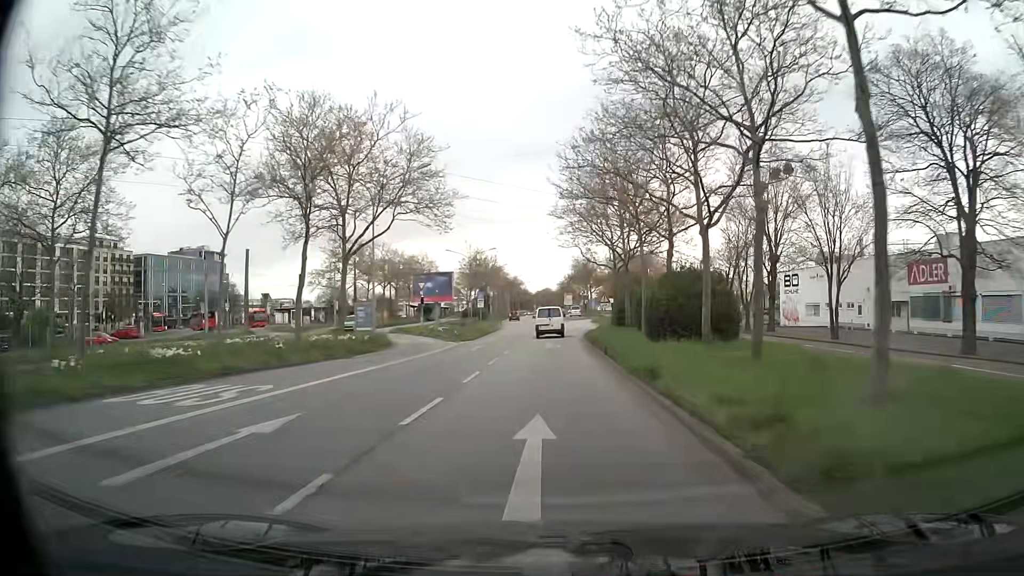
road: primary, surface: asphalt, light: Day
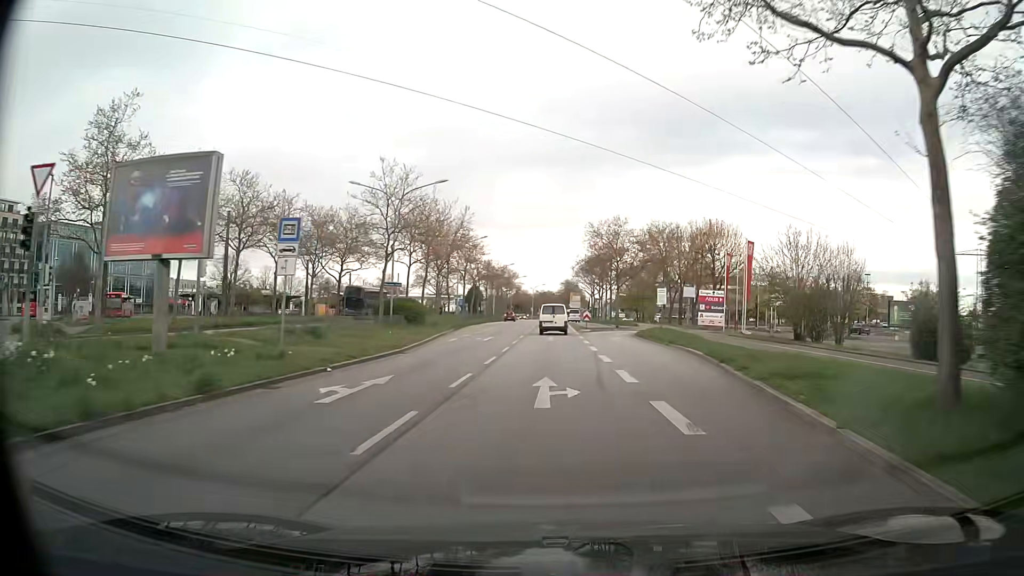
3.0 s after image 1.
(-0.3, +44.8) m; -1°
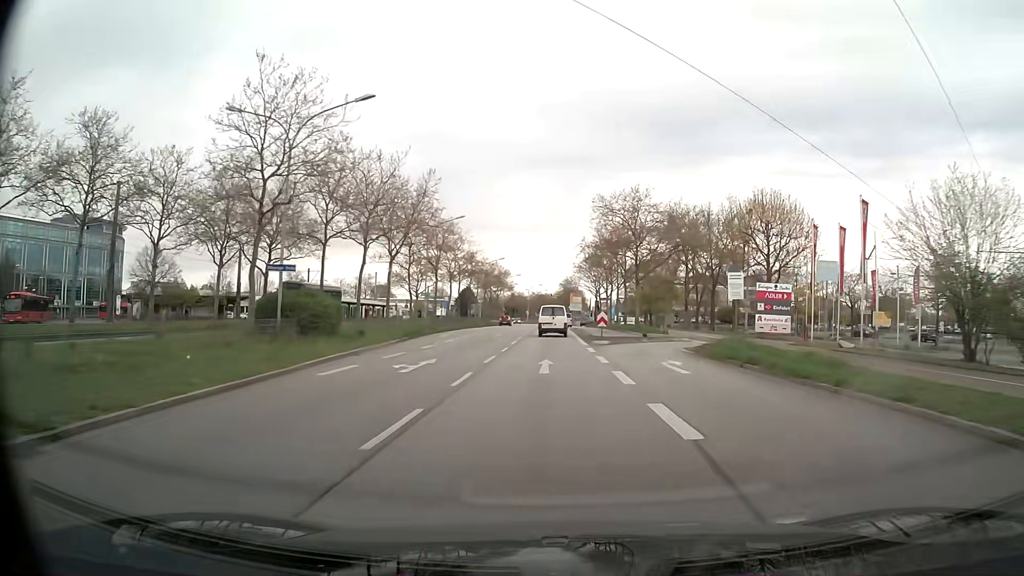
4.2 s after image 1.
(+0.1, +18.3) m; 0°
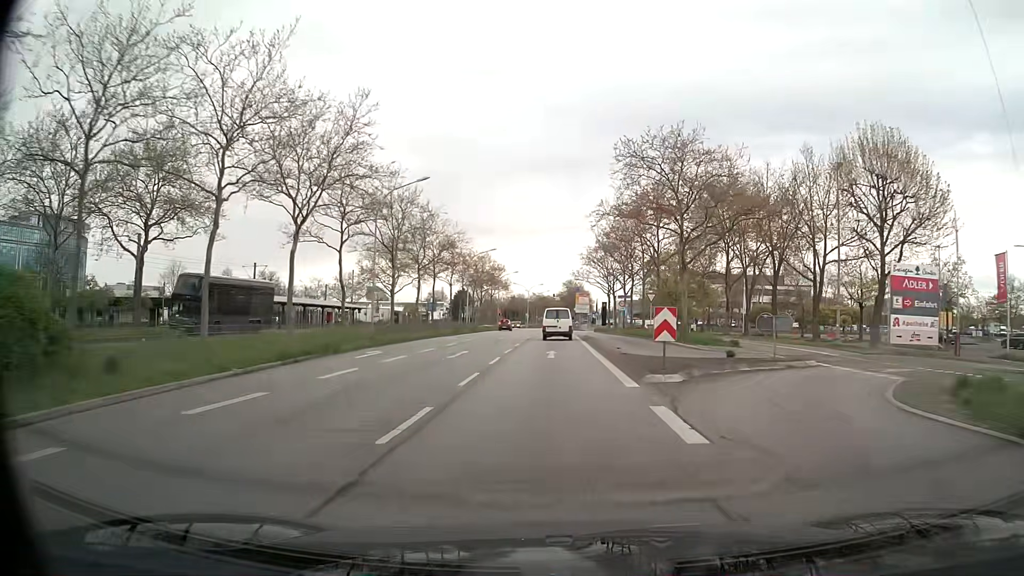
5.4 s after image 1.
(0.0, +18.2) m; 0°
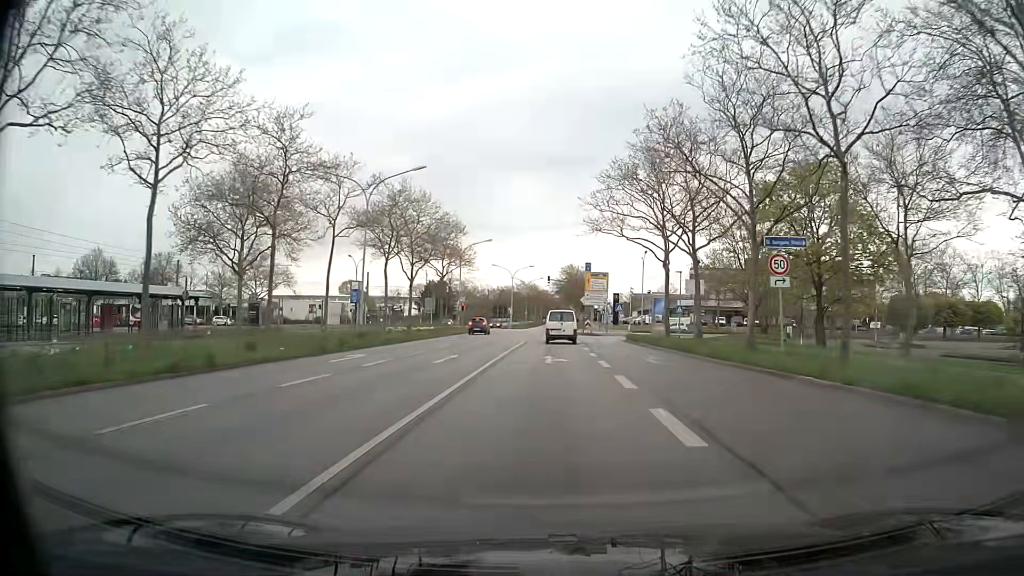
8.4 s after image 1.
(0.0, +44.1) m; 0°
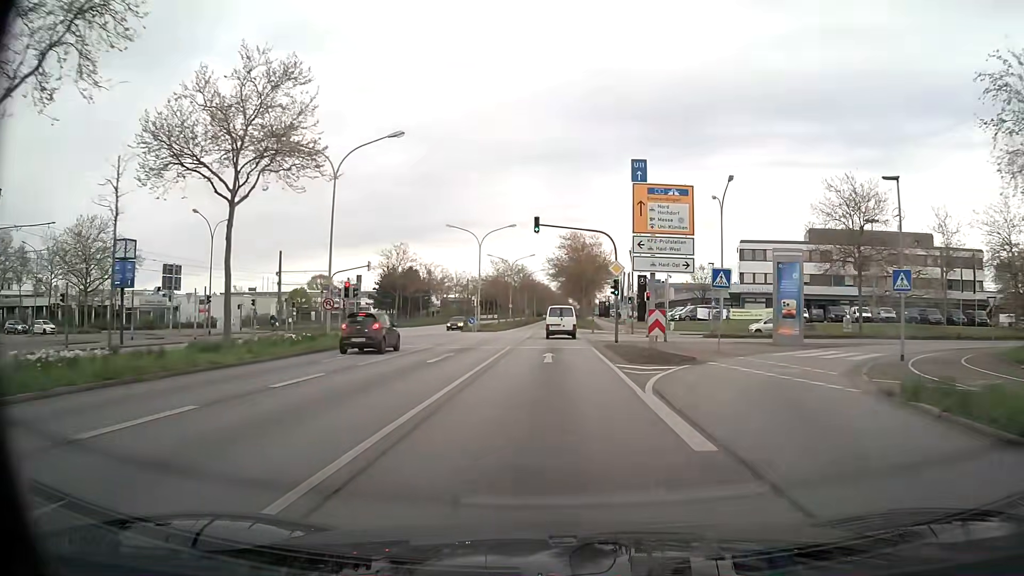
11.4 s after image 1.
(0.0, +42.3) m; 0°
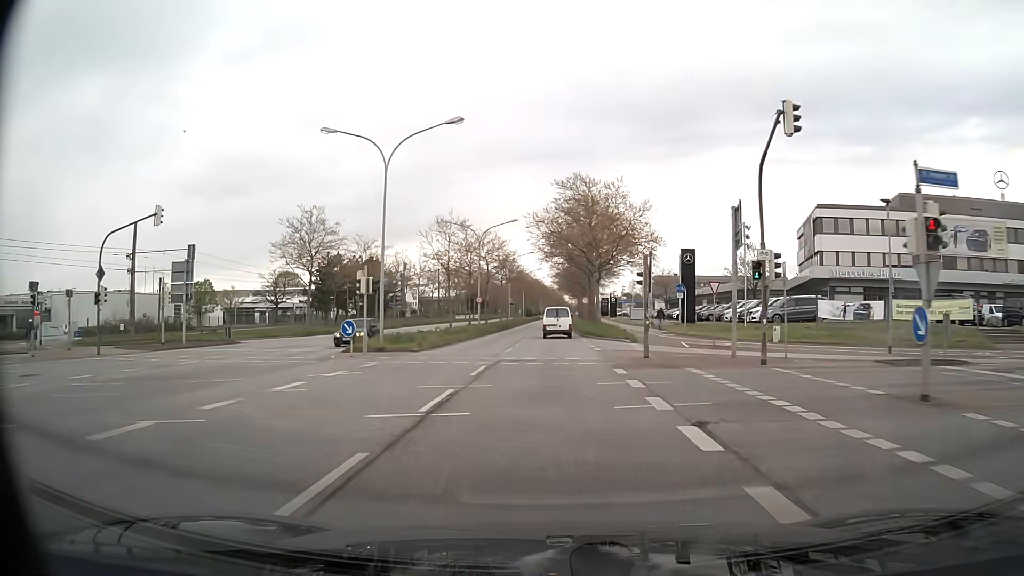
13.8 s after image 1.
(0.0, +34.0) m; 0°
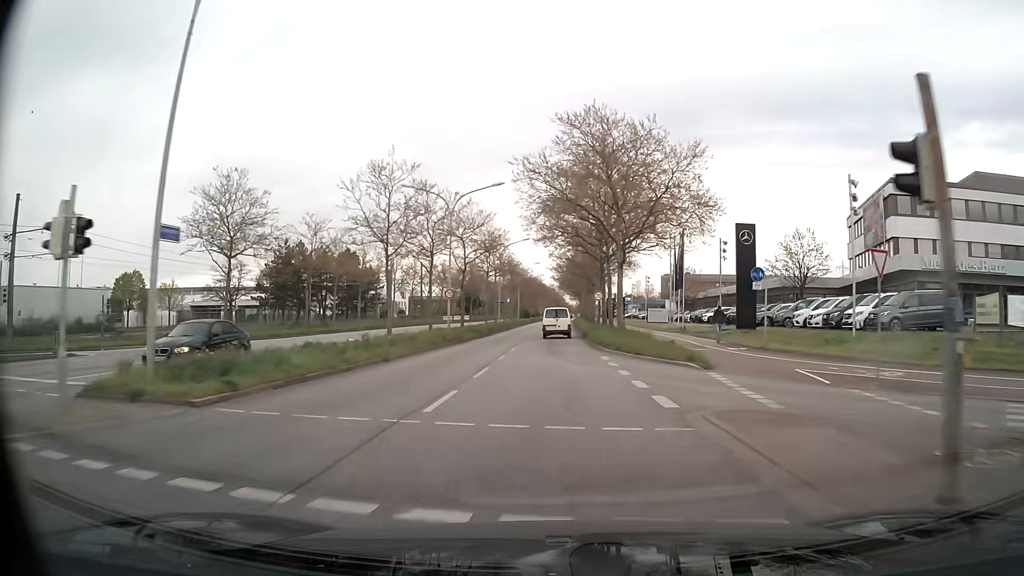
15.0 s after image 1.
(0.0, +17.2) m; 0°
